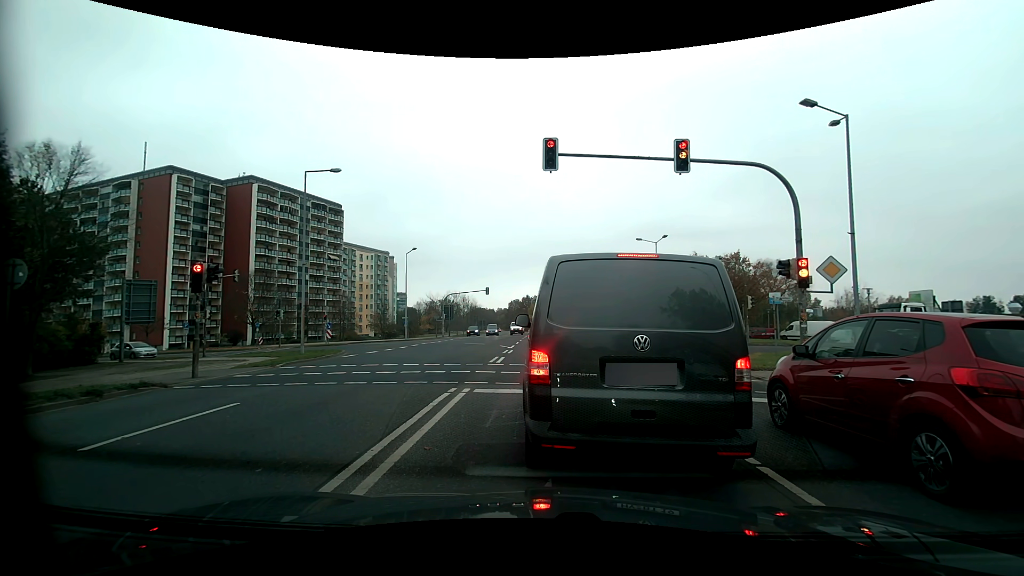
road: secondary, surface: asphalt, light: Day
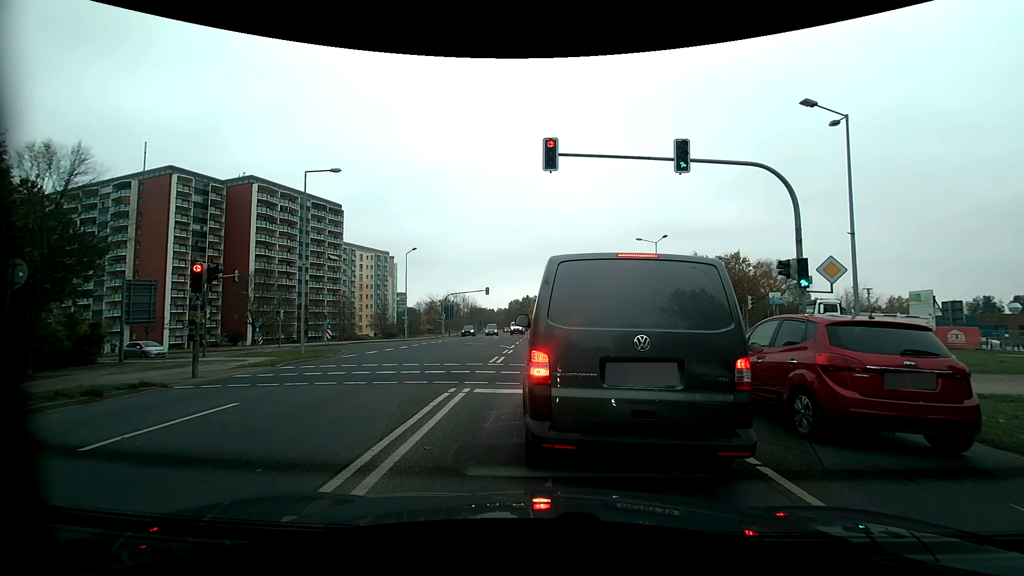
(0.0, 0.0) m; 0°
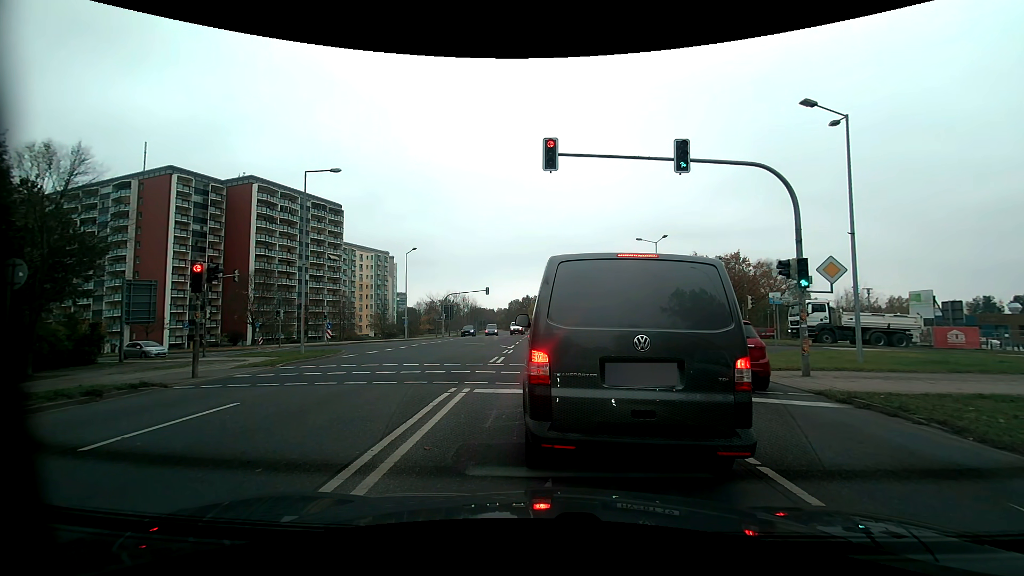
(0.0, 0.0) m; 0°
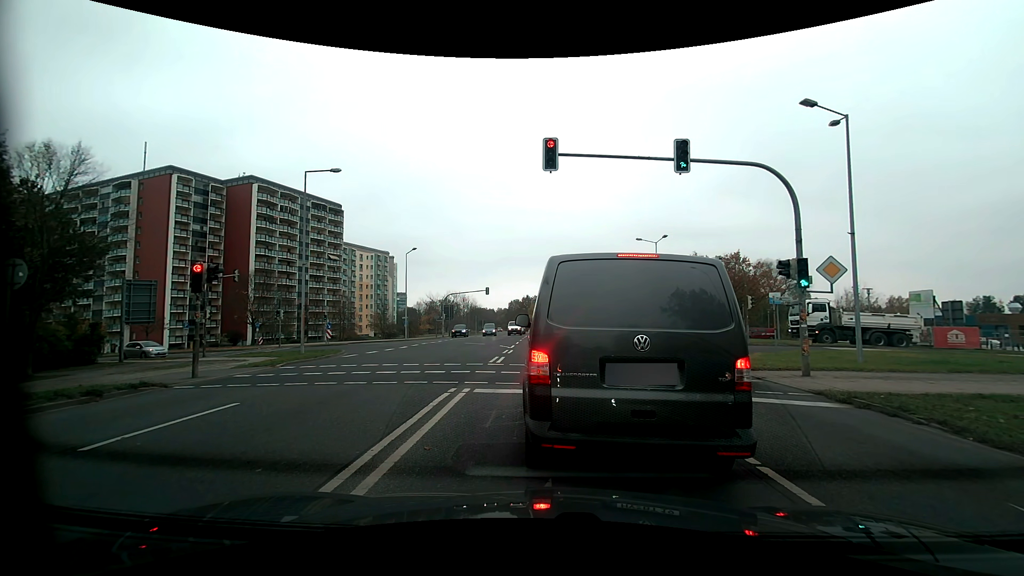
(0.0, 0.0) m; 0°
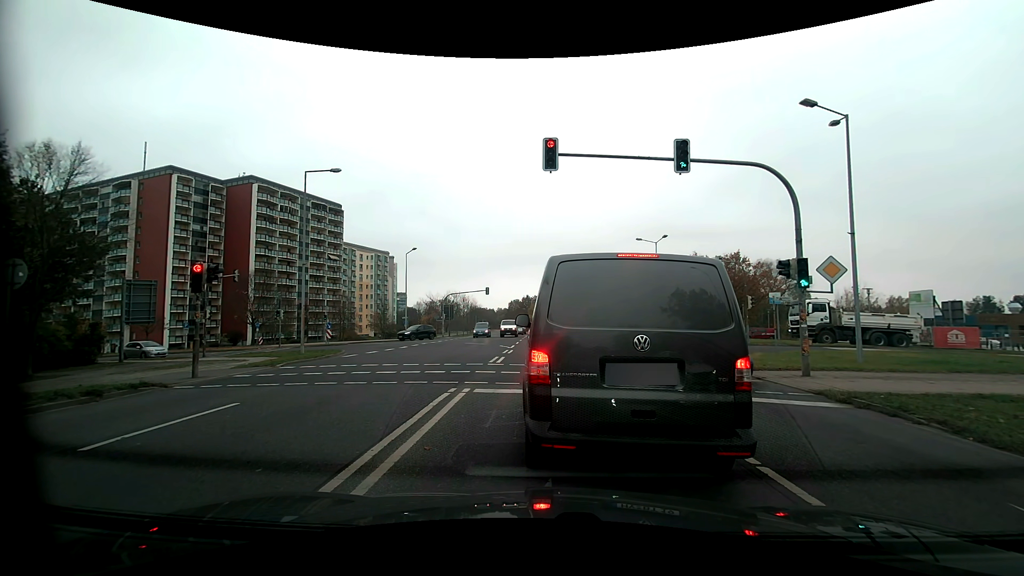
(0.0, 0.0) m; 0°
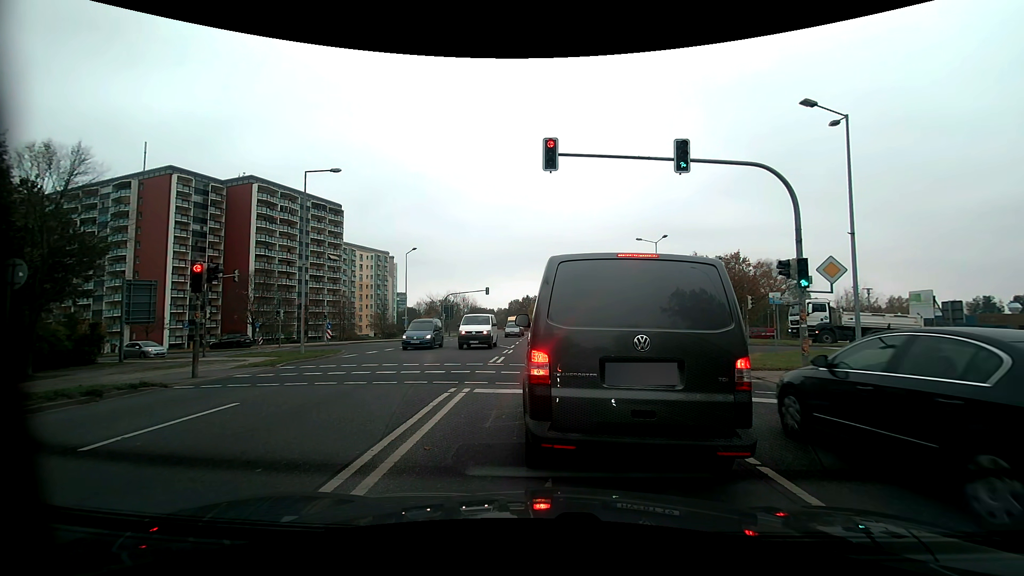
(0.0, 0.0) m; 0°
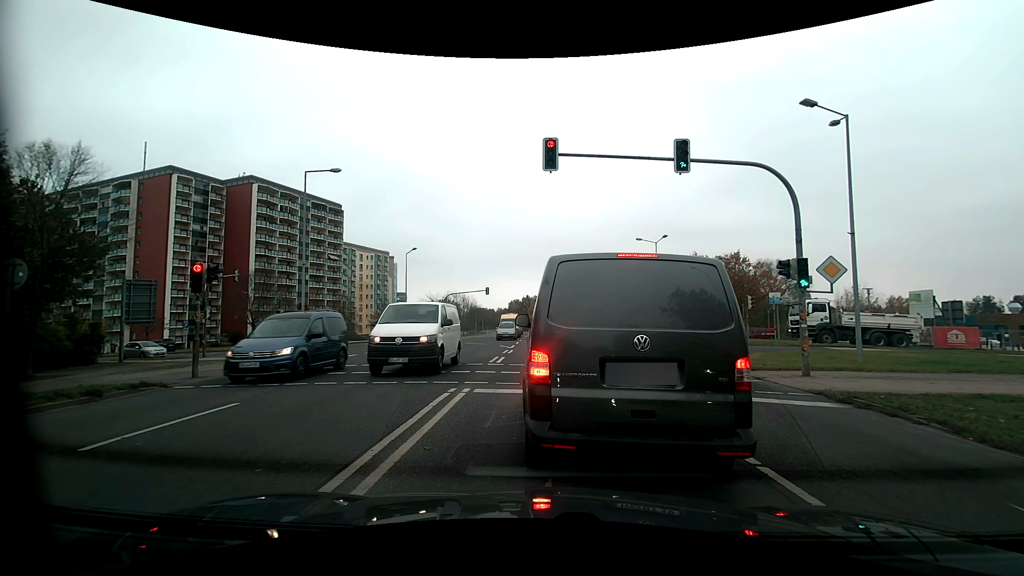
(0.0, 0.0) m; 0°
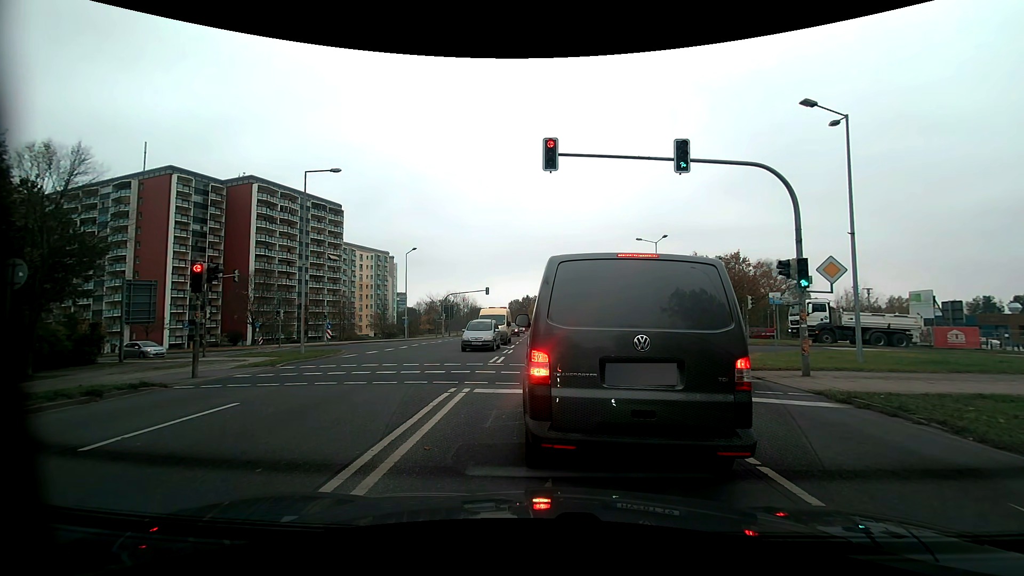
(0.0, 0.0) m; 0°
(0, +10) (0, +20) (0, +30) (-3, +40) (-10, +46) (-20, +50) (-29, +52) (-39, +55) (-48, +58) (-58, +61) m
